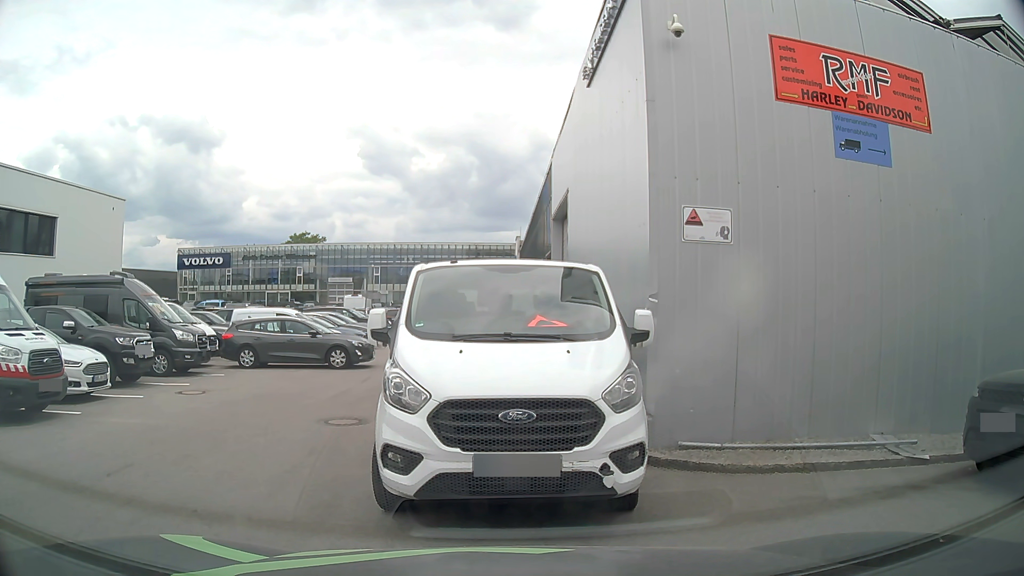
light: Day
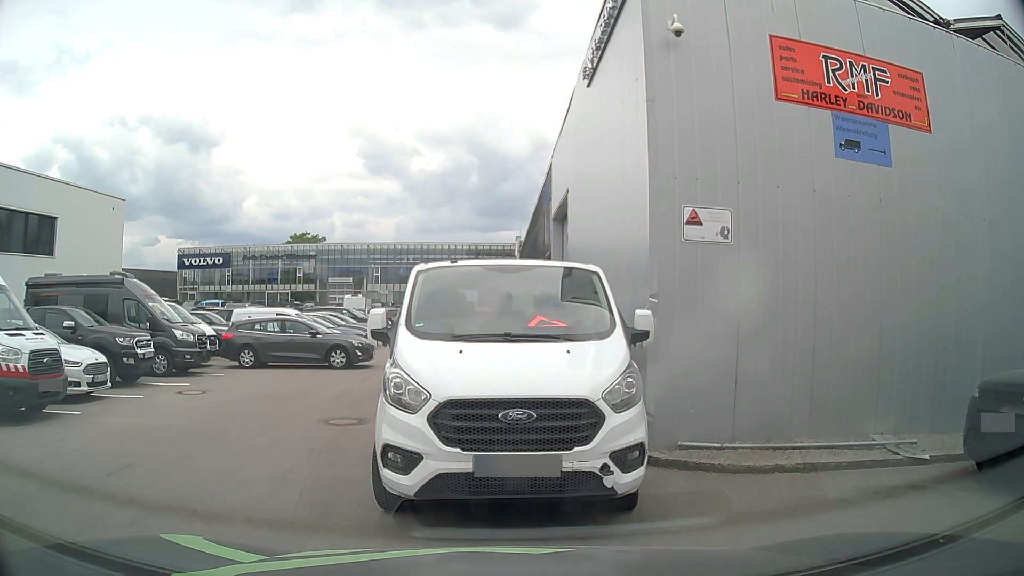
(0.0, 0.0) m; 0°
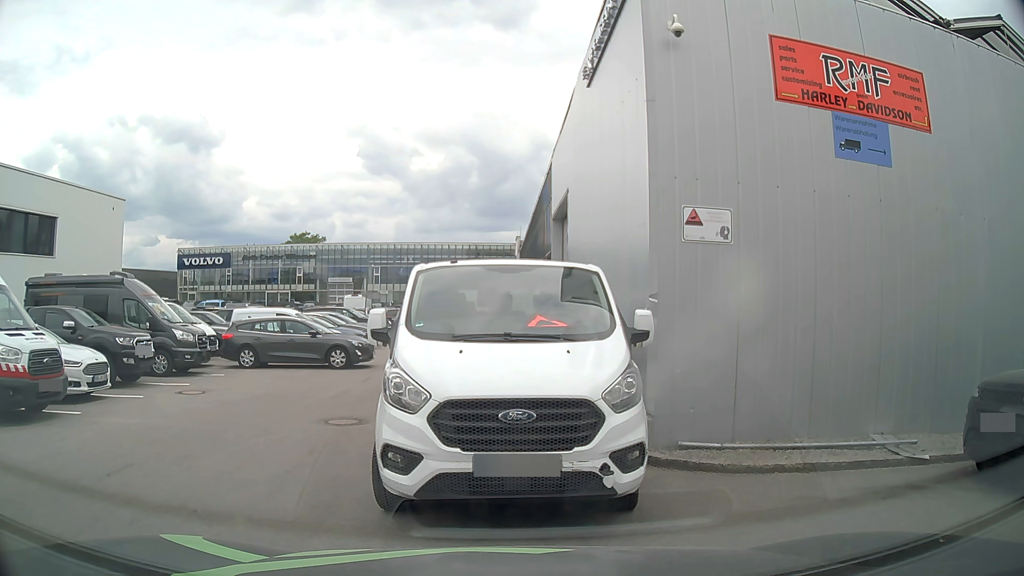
(0.0, 0.0) m; 0°
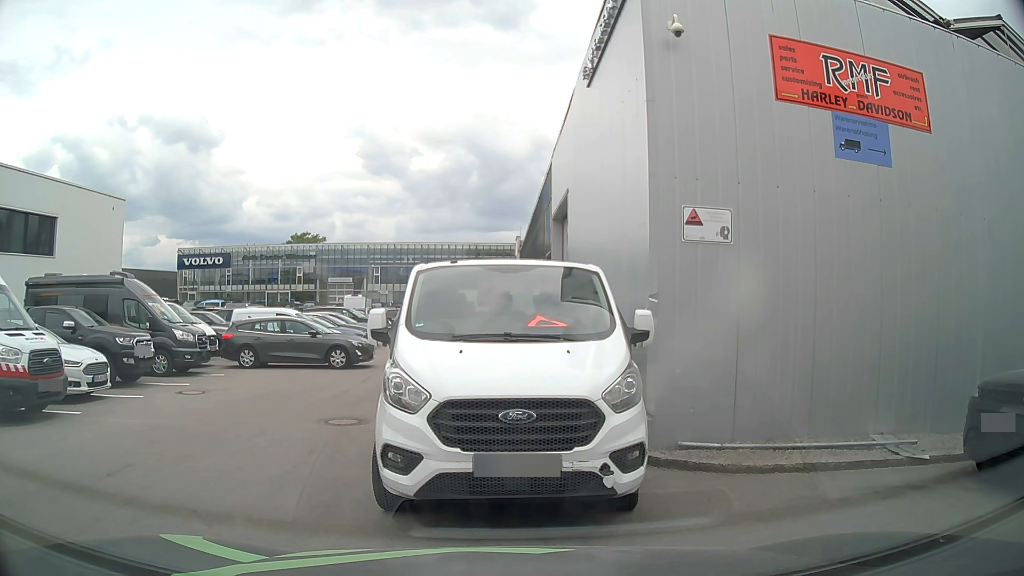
(0.0, 0.0) m; 0°
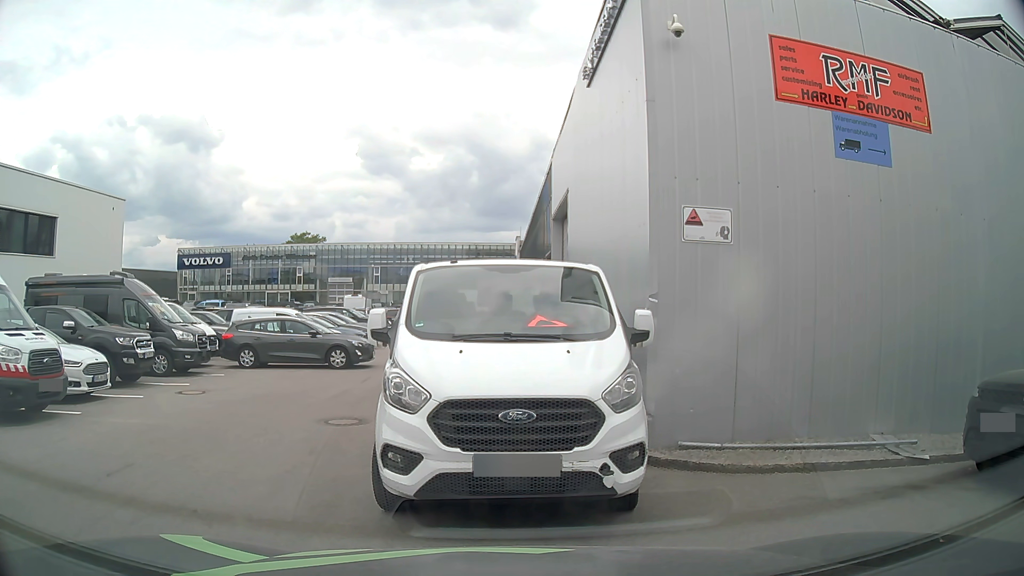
(0.0, 0.0) m; 0°
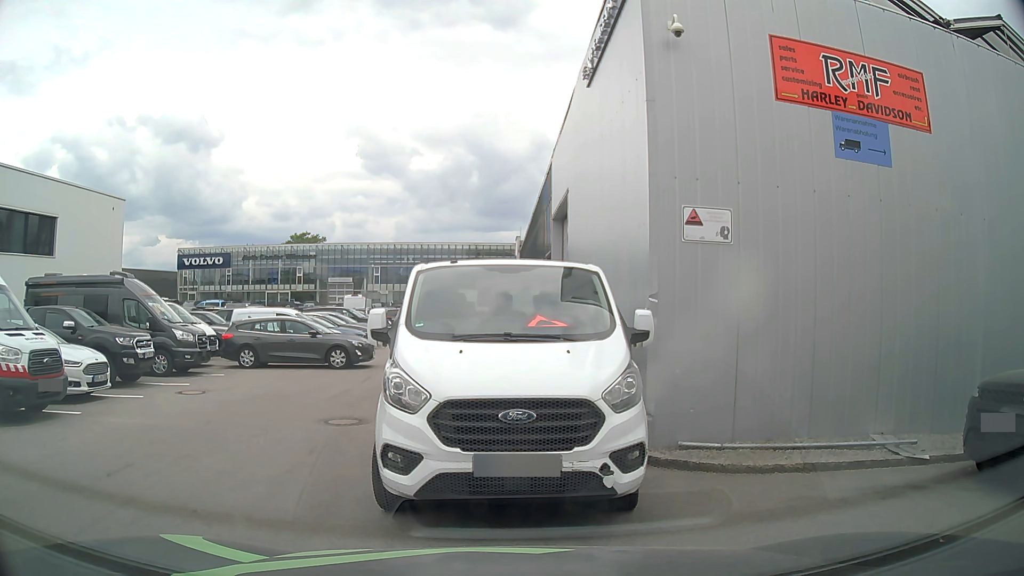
(0.0, 0.0) m; 0°
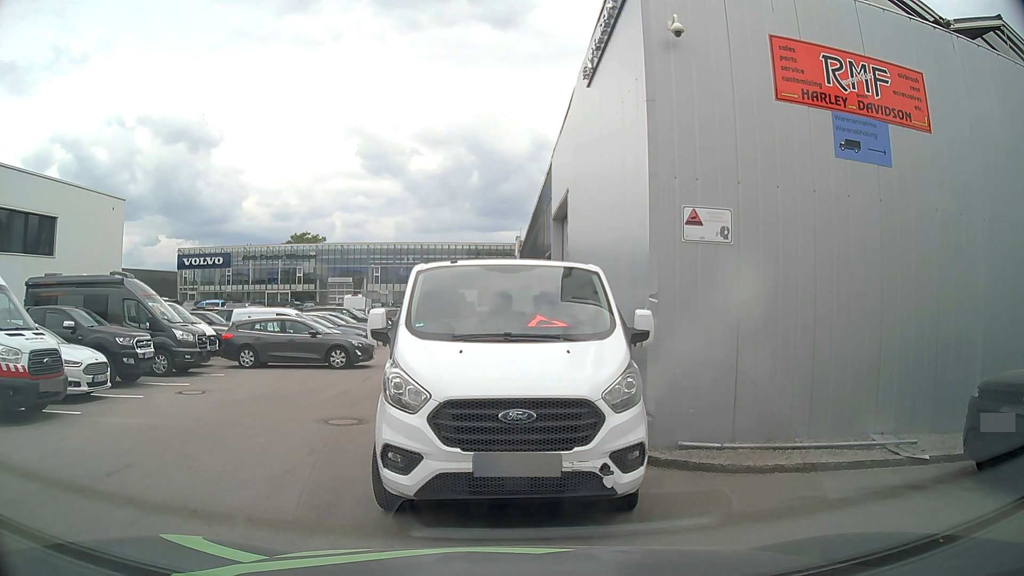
(0.0, 0.0) m; 0°
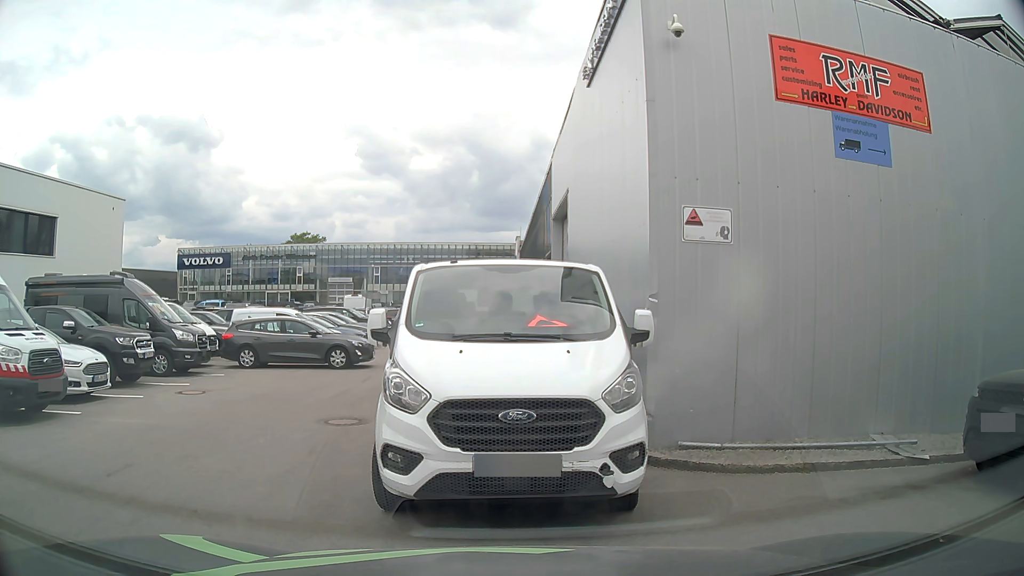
(0.0, 0.0) m; 0°
